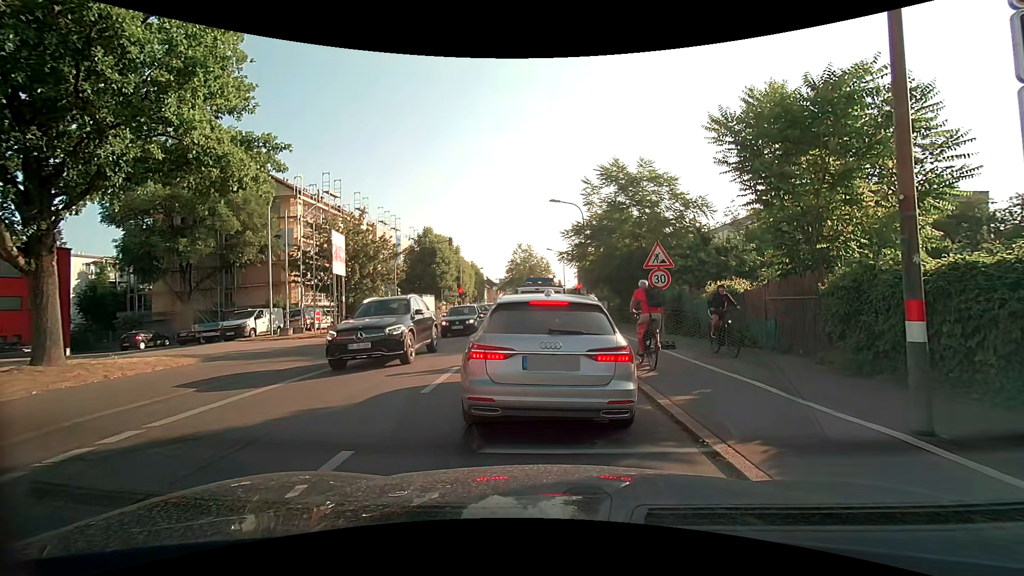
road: secondary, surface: asphalt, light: Day
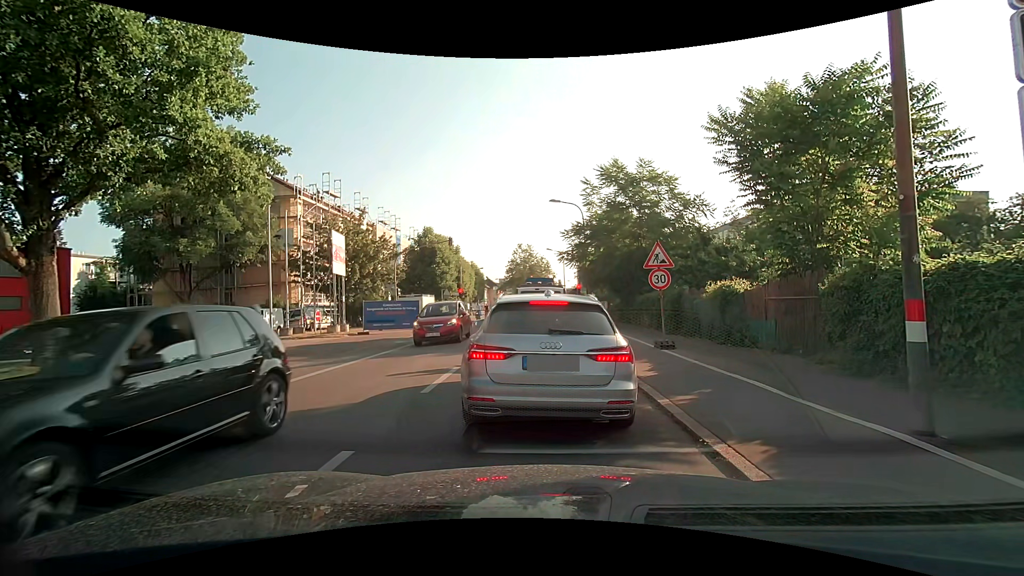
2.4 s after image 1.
(0.0, 0.0) m; 0°
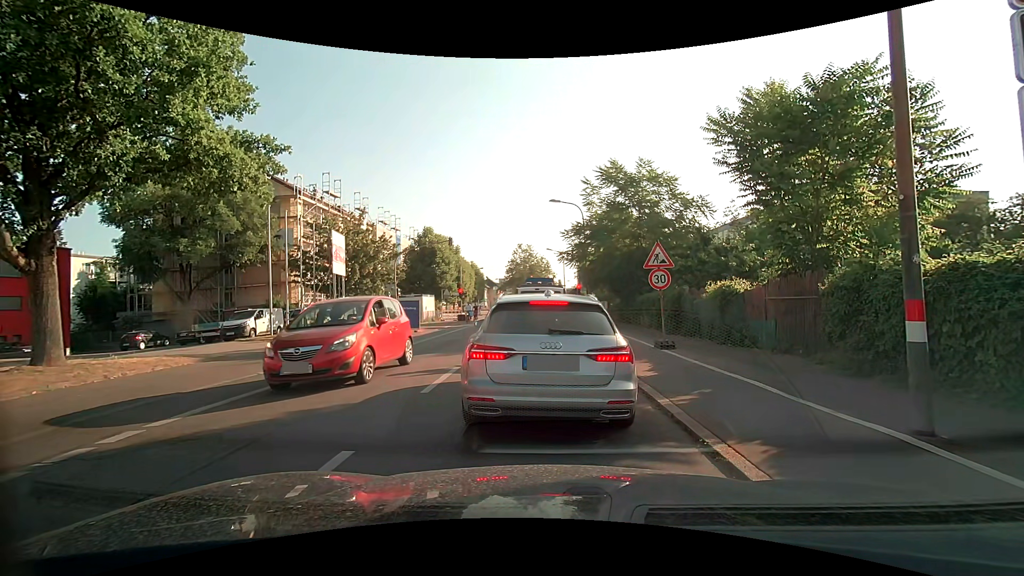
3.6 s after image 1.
(0.0, 0.0) m; 0°
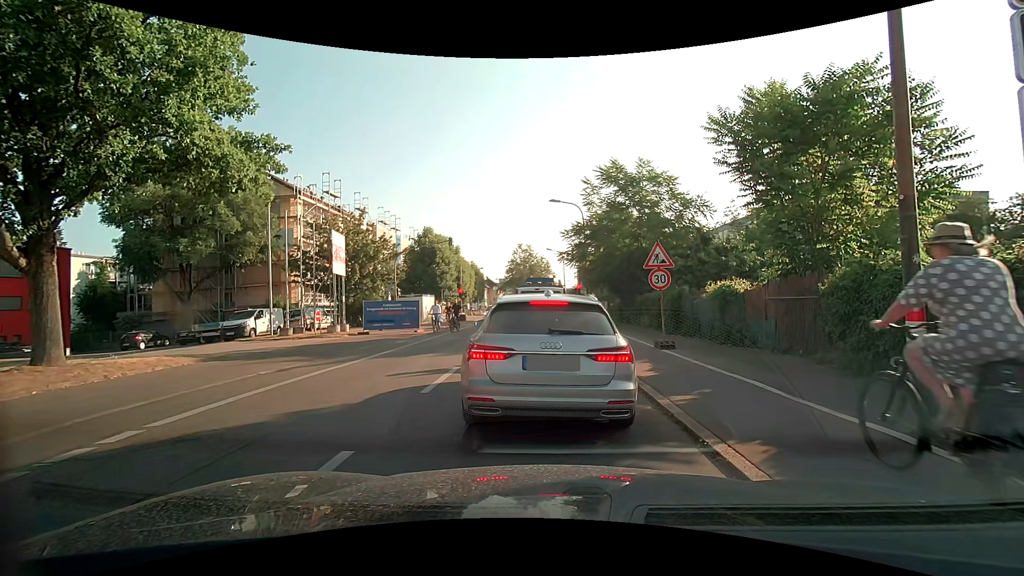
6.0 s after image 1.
(0.0, 0.0) m; 0°
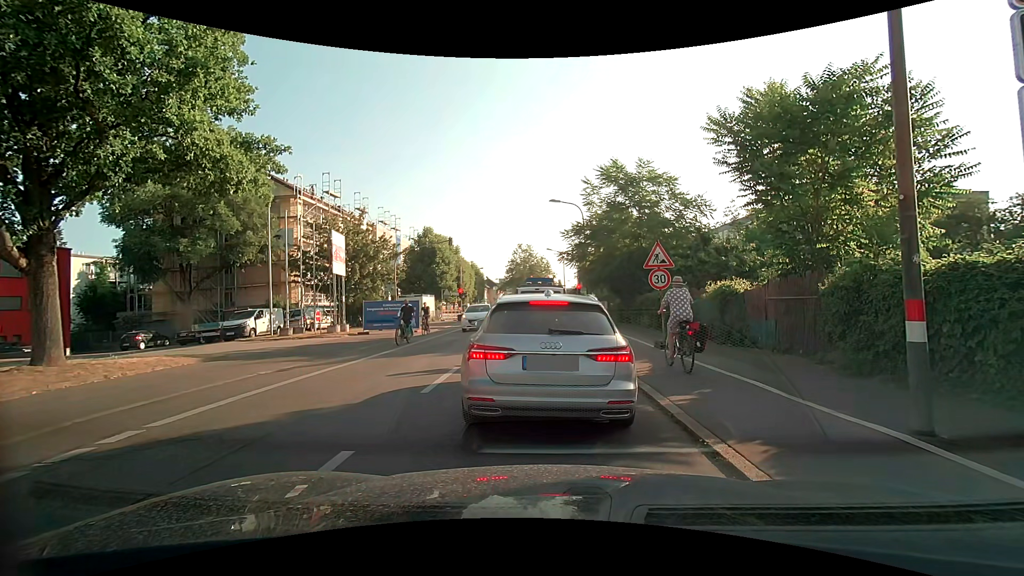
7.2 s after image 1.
(0.0, 0.0) m; 0°
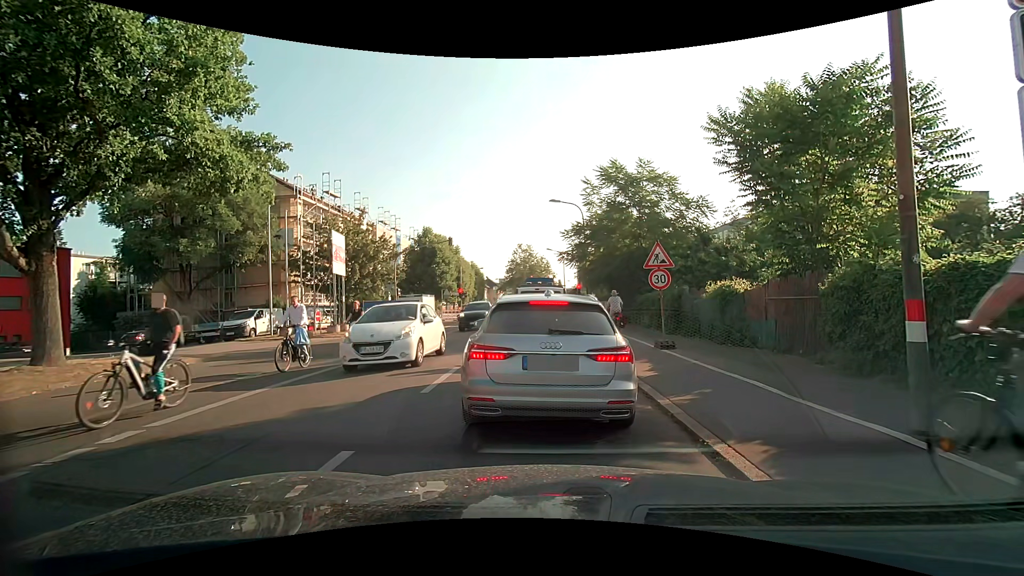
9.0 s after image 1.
(0.0, 0.0) m; 0°
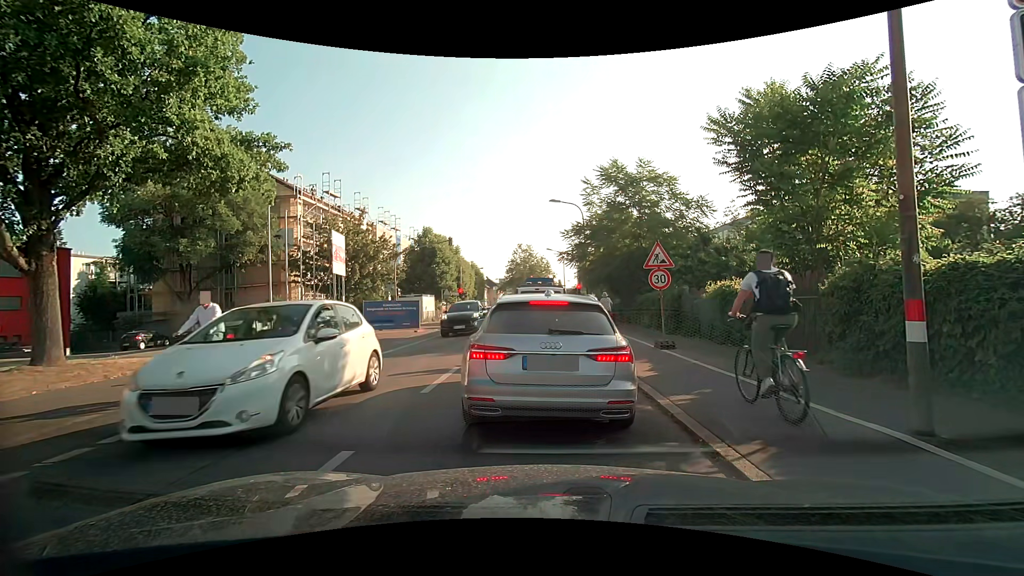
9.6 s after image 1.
(0.0, 0.0) m; 0°
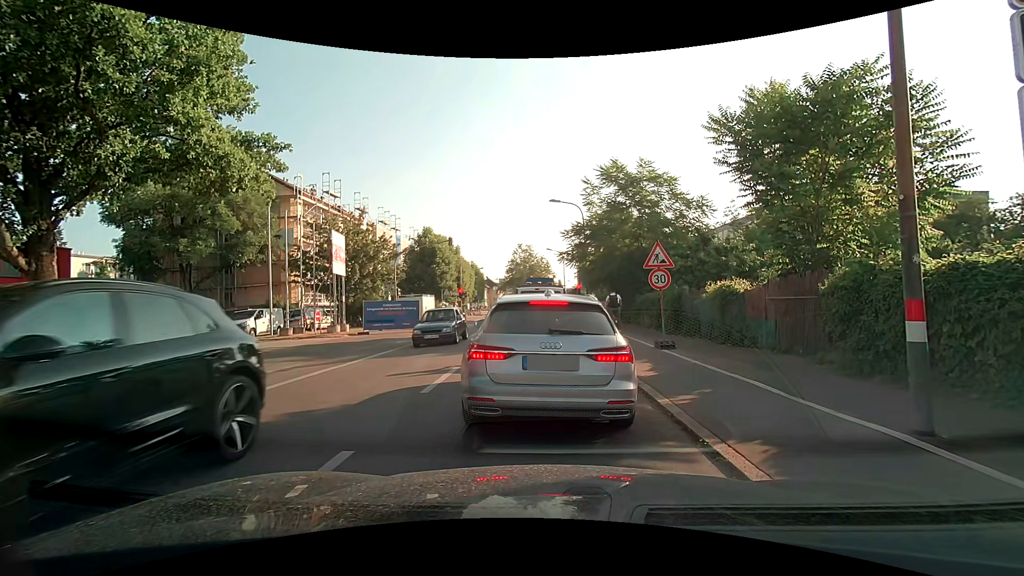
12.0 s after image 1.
(0.0, 0.0) m; 0°
(0, +10) (0, +20) (+1, +30) (+1, +40) (+1, +50) (+1, +60) (+1, +70) (+2, +80) (+4, +90) (+6, +99) m
